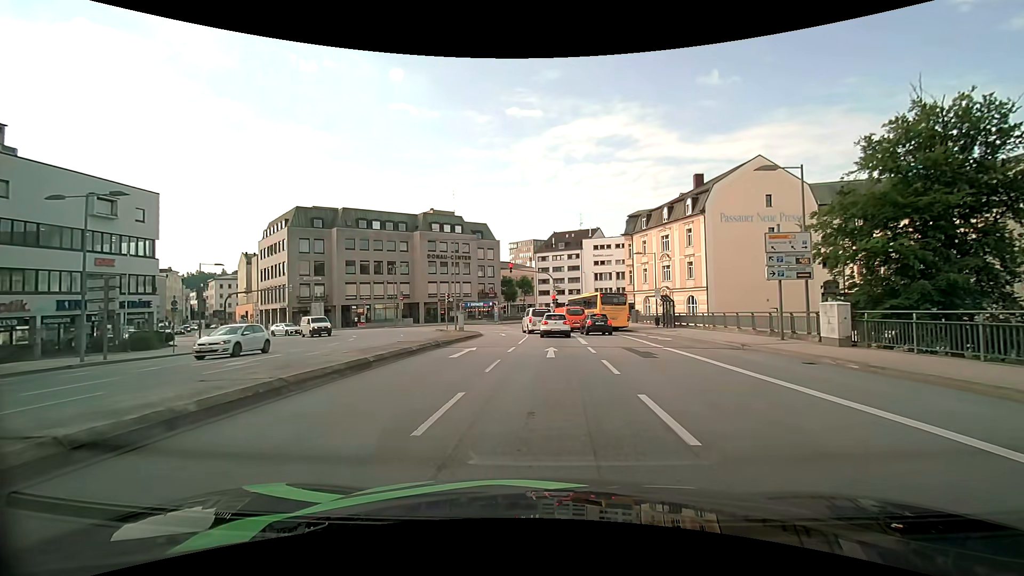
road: primary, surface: asphalt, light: Day
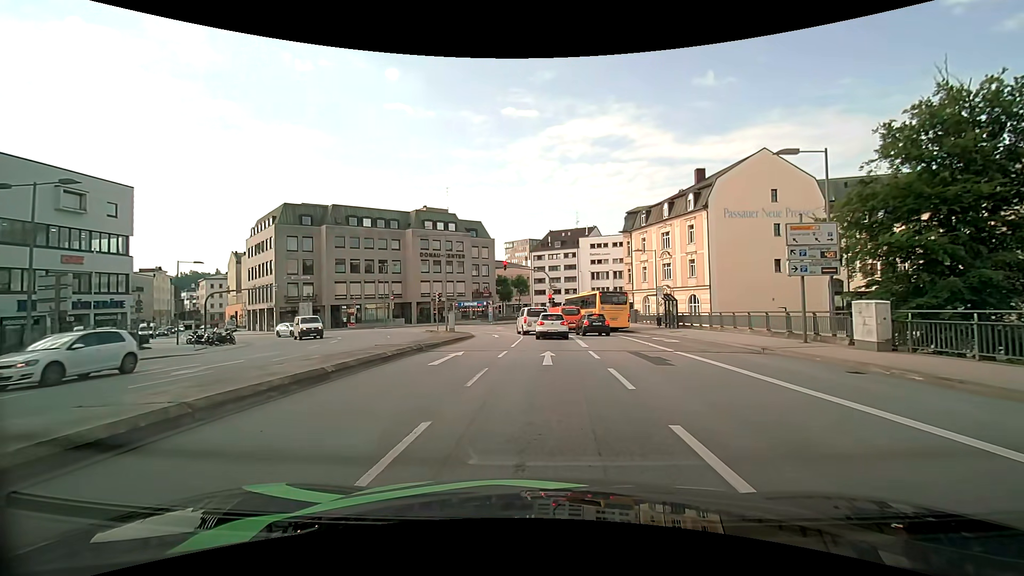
(0.0, +2.3) m; 0°
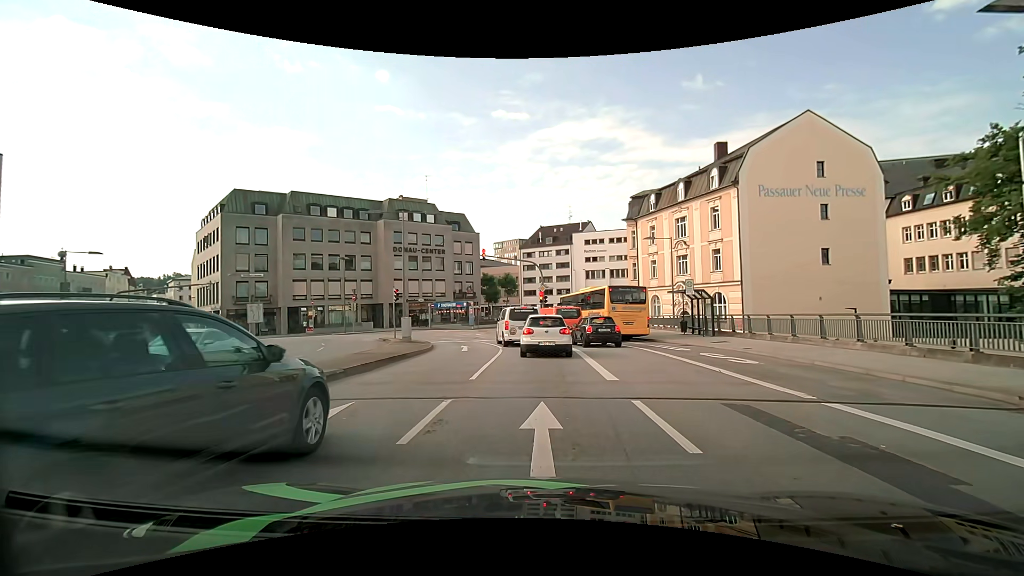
(+0.1, +9.9) m; +1°
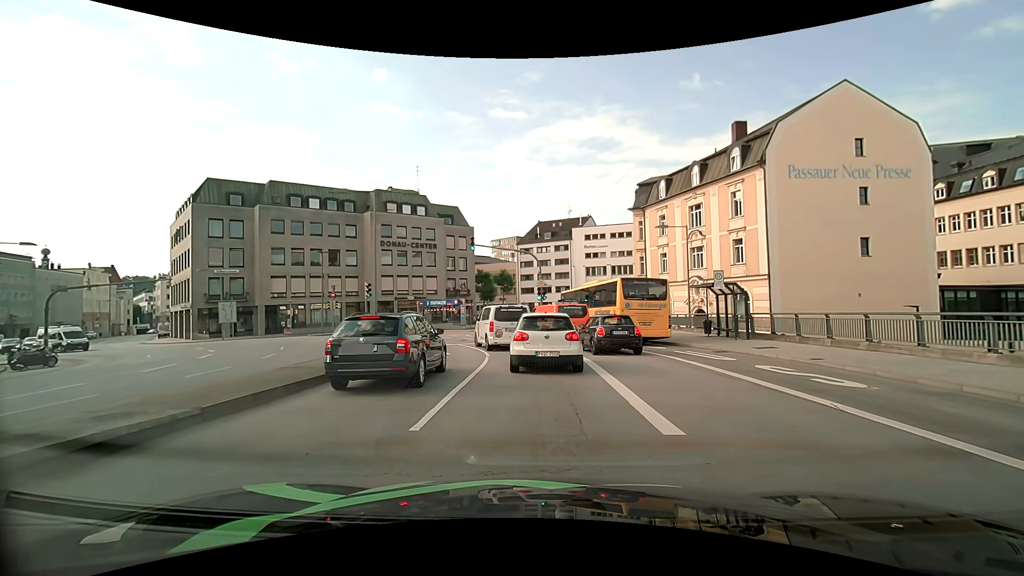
(0.0, +4.9) m; 0°
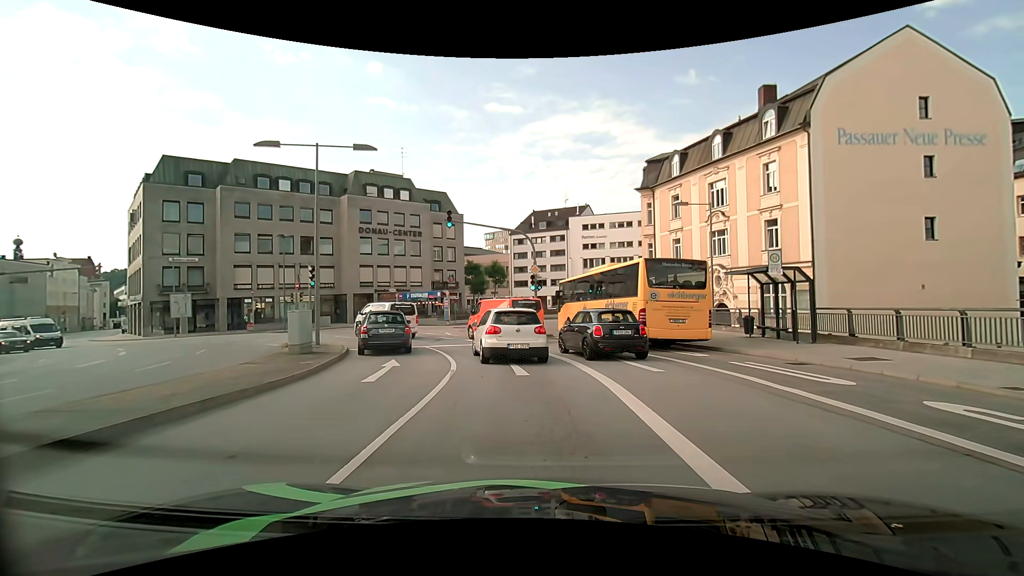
(0.0, +6.2) m; +1°
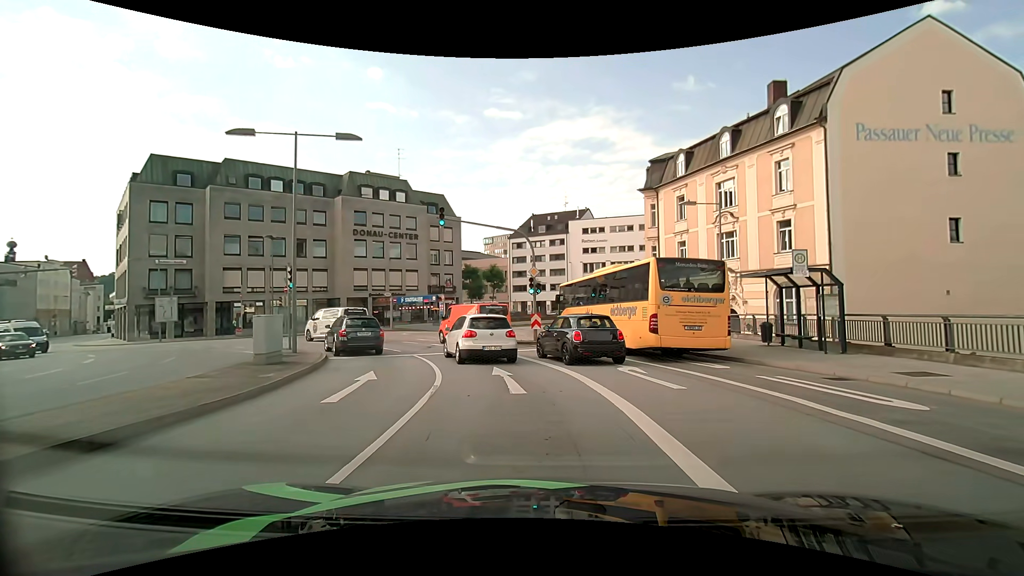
(0.0, +1.8) m; -1°
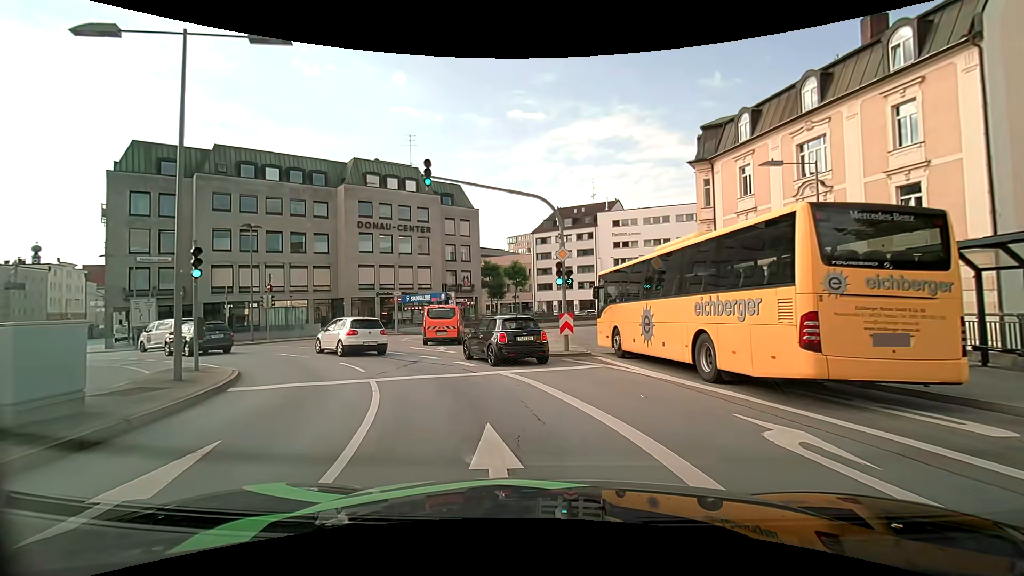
(0.0, +7.3) m; -2°
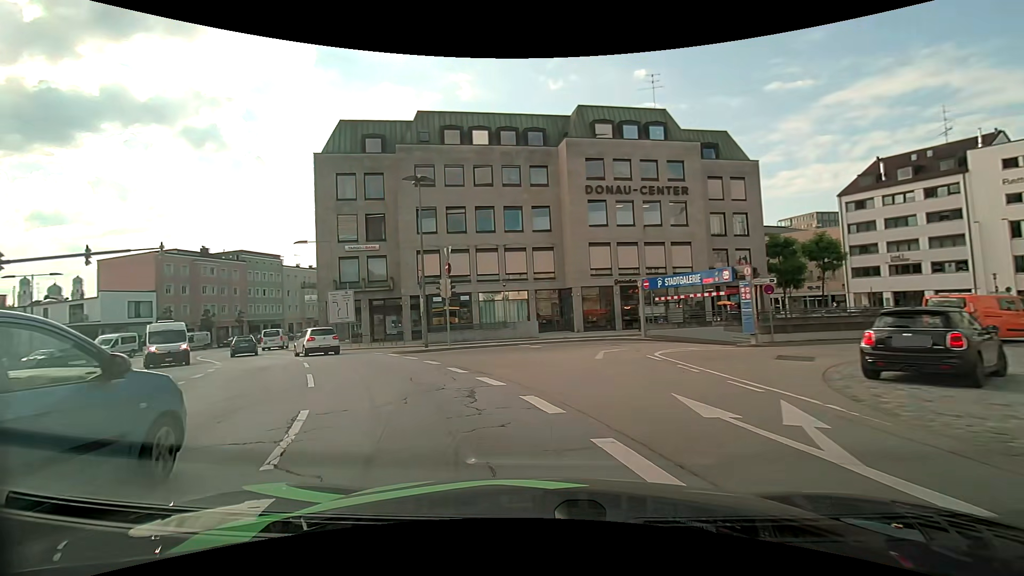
(-3.2, +15.7) m; -28°
